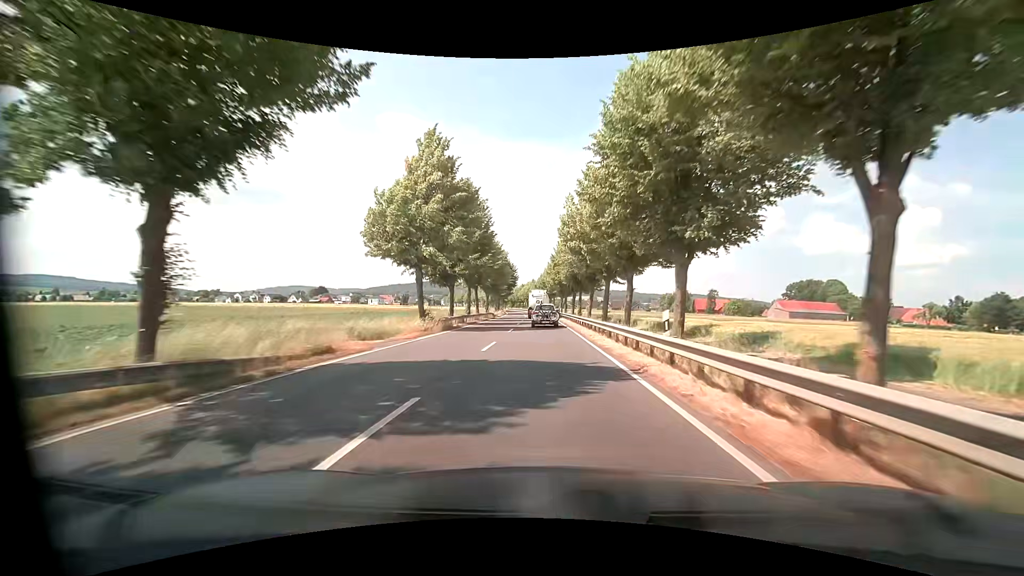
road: primary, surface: asphalt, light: Day
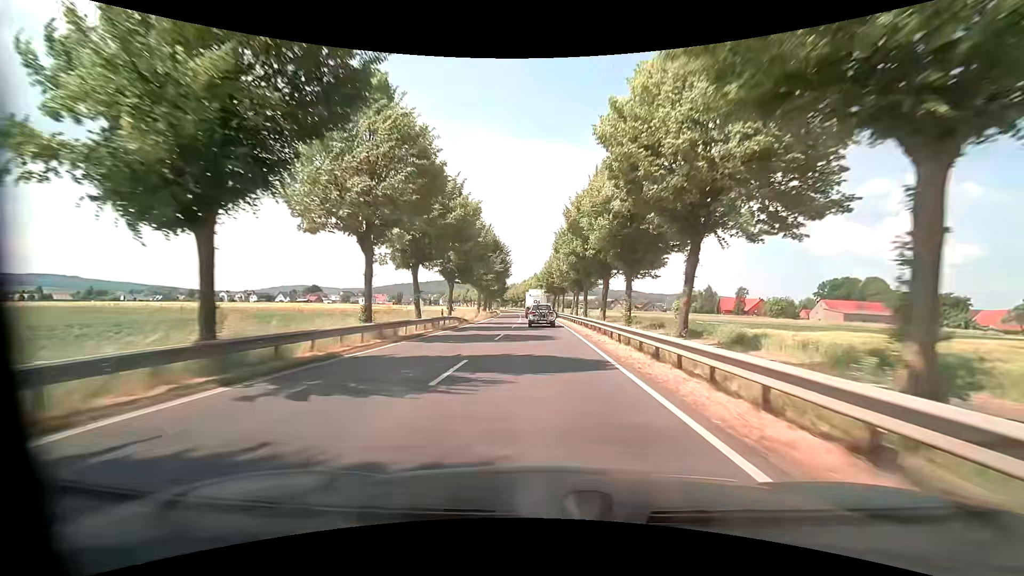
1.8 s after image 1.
(+0.3, +30.6) m; 0°
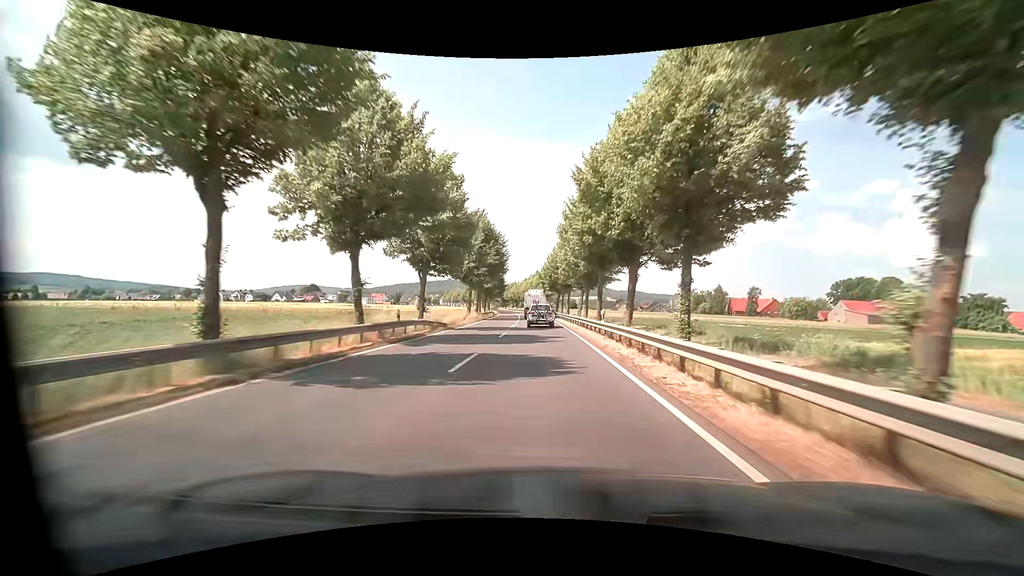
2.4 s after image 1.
(0.0, +10.2) m; -1°
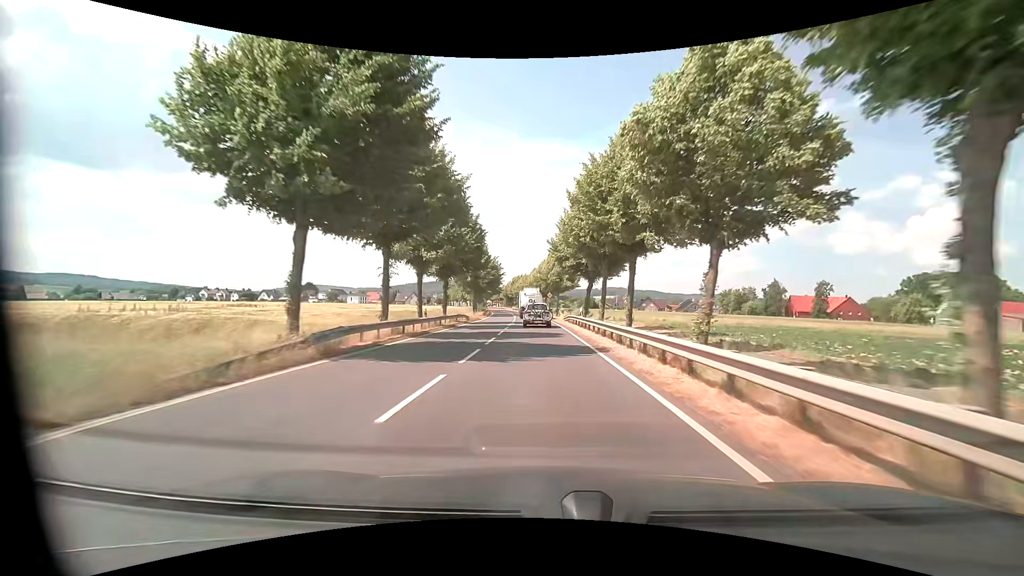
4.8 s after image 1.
(-0.2, +40.9) m; -1°
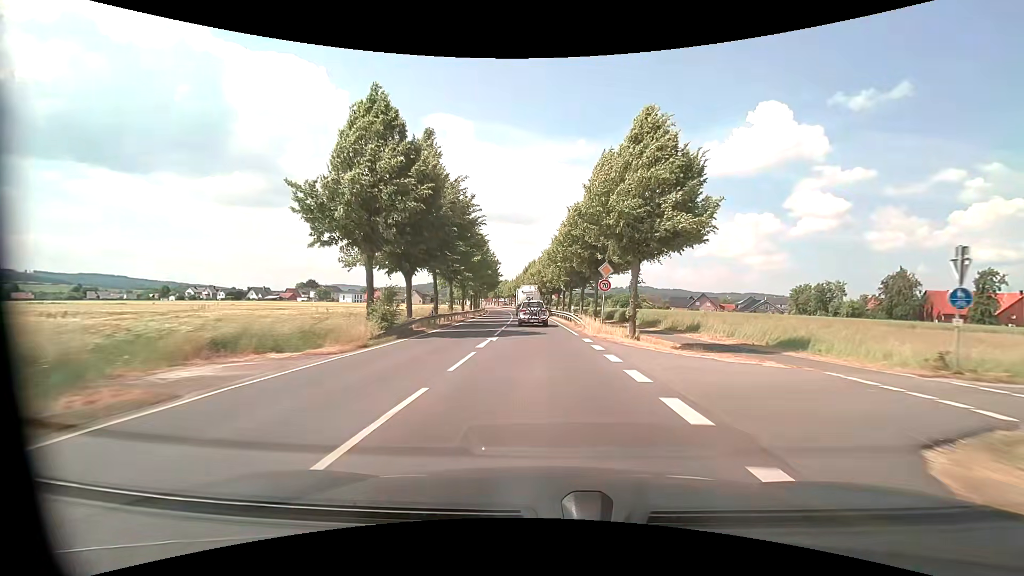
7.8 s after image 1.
(-0.9, +49.6) m; -3°
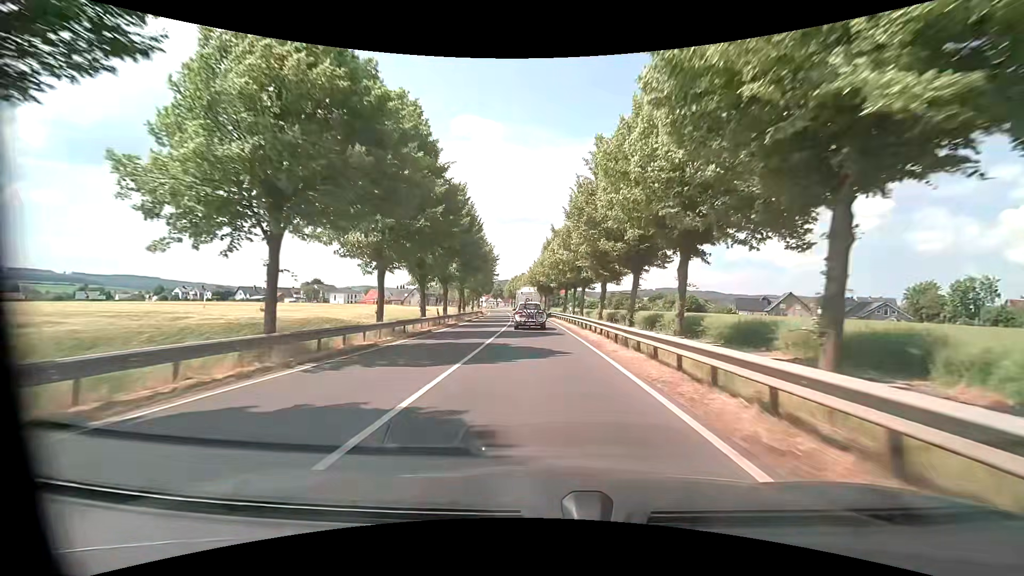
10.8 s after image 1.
(-0.8, +46.7) m; -3°
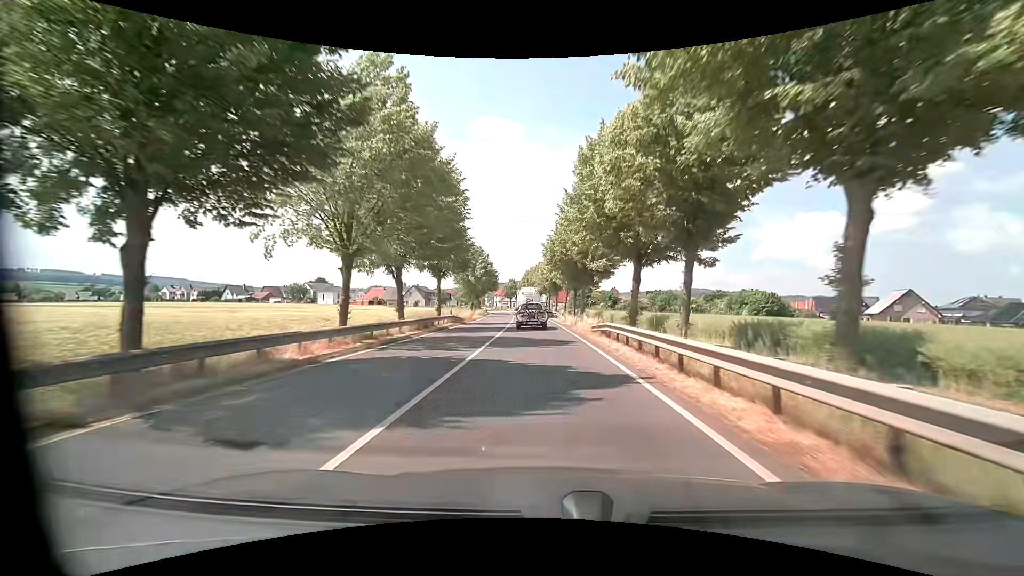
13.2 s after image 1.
(-0.4, +36.0) m; -2°
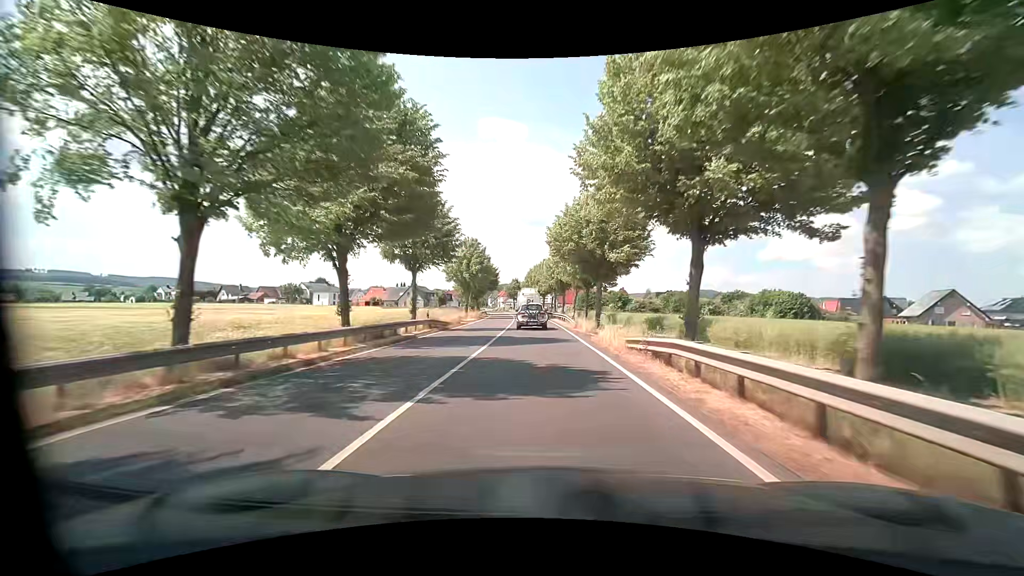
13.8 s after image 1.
(-0.1, +9.0) m; -1°
(0, +10) (0, +20) (0, +30) (-1, +40) (-1, +50) (-2, +60) (-2, +70) (-3, +80) (-4, +90) (-5, +100) m
